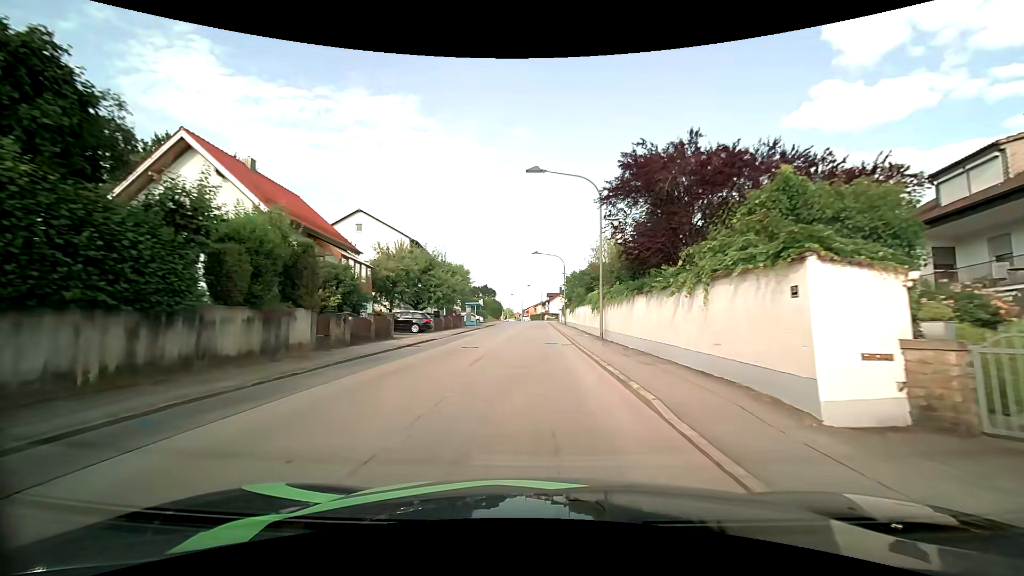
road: unclassified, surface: asphalt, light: Day
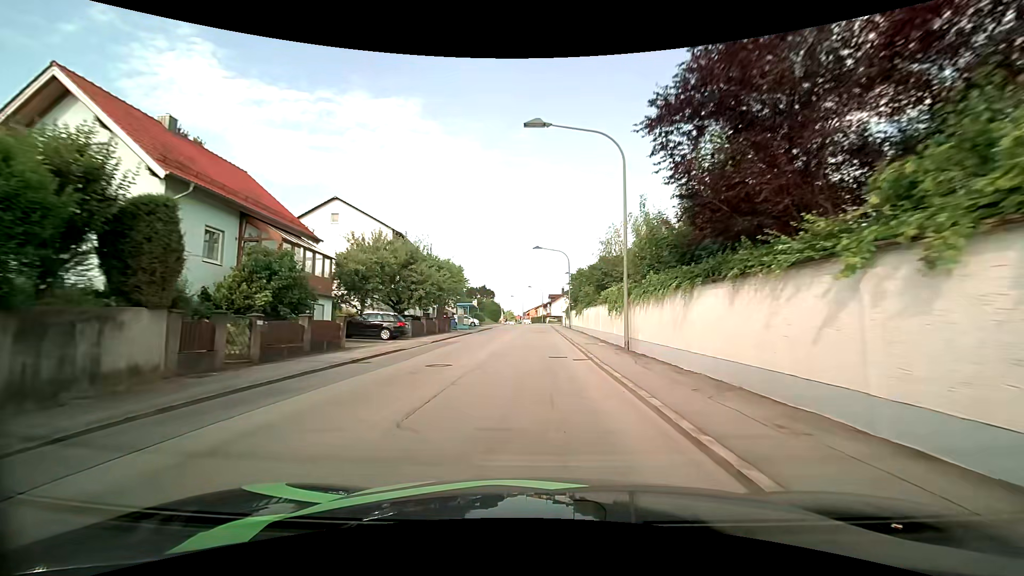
(0.0, +6.9) m; 0°
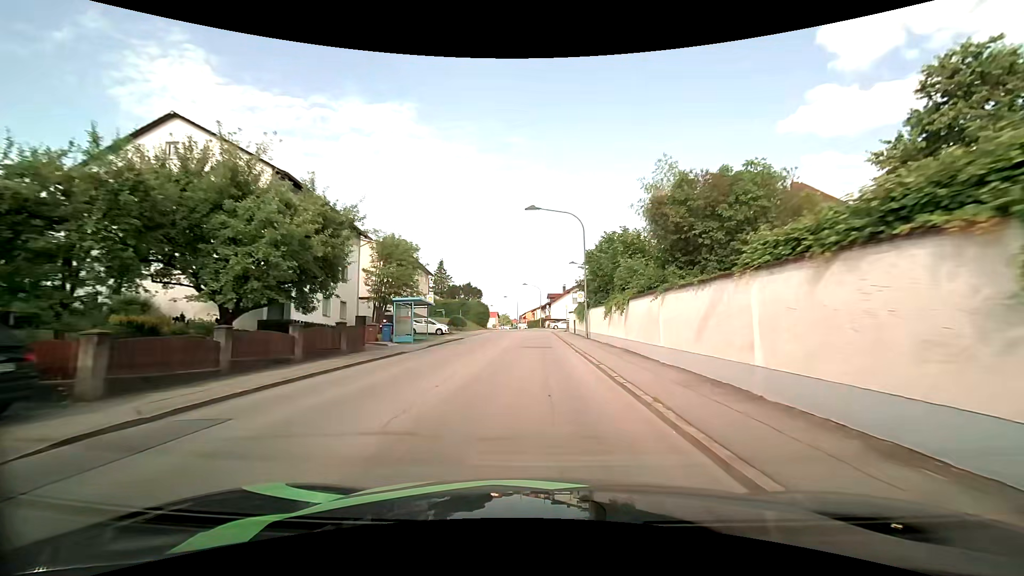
(0.0, +21.1) m; 0°
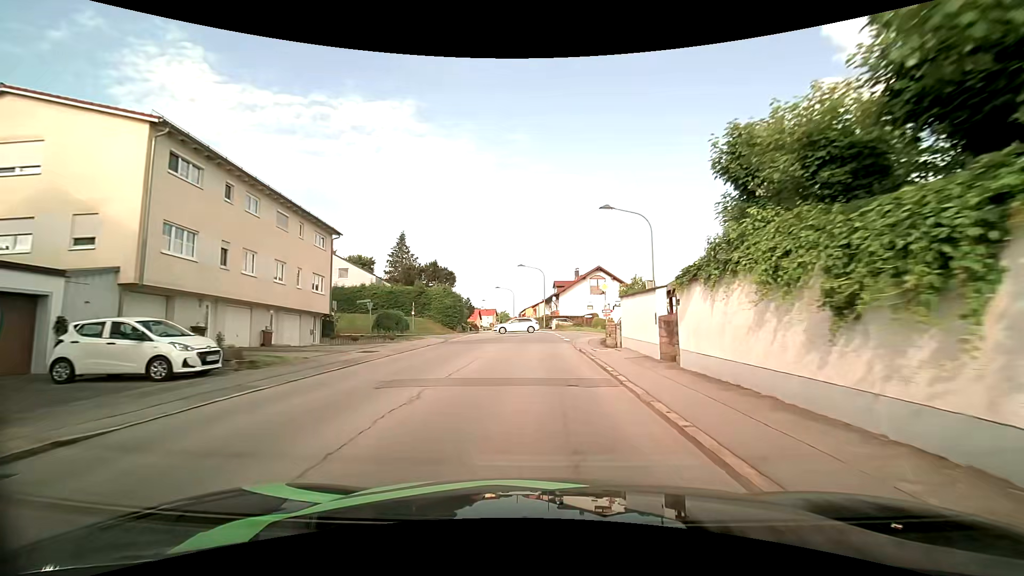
(+0.1, +33.1) m; 0°
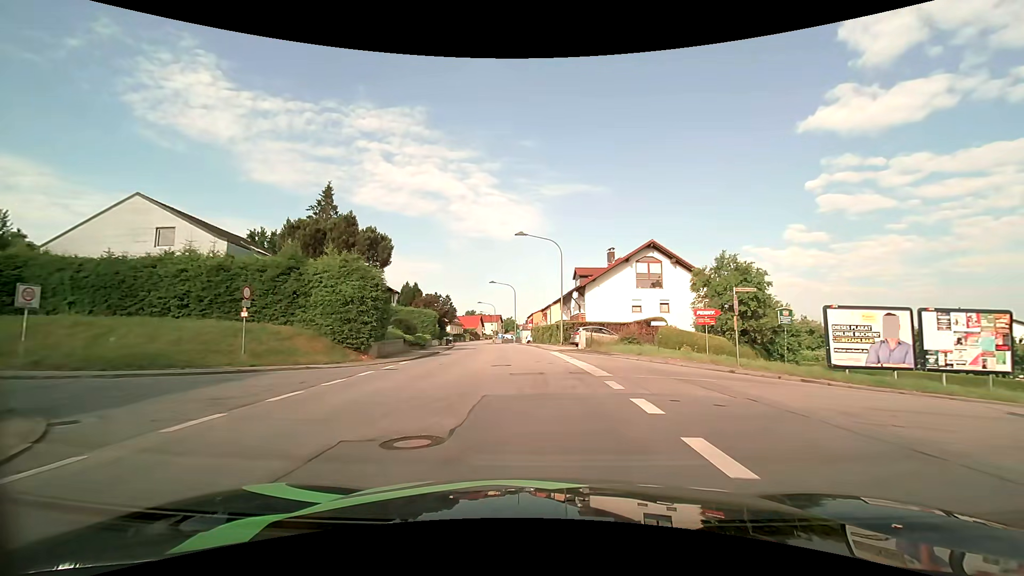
(-0.4, +30.9) m; -2°
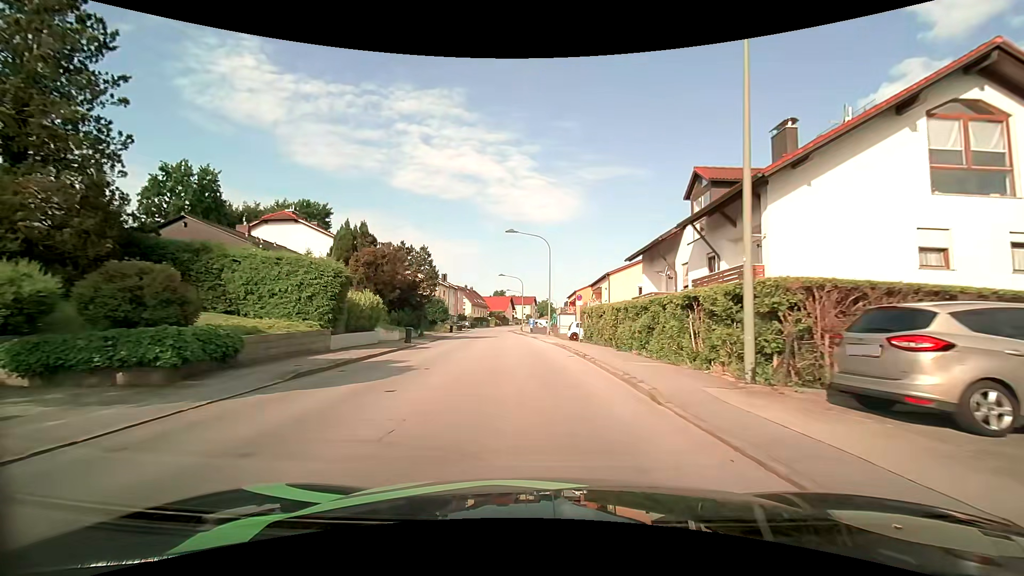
(-0.9, +31.4) m; -4°
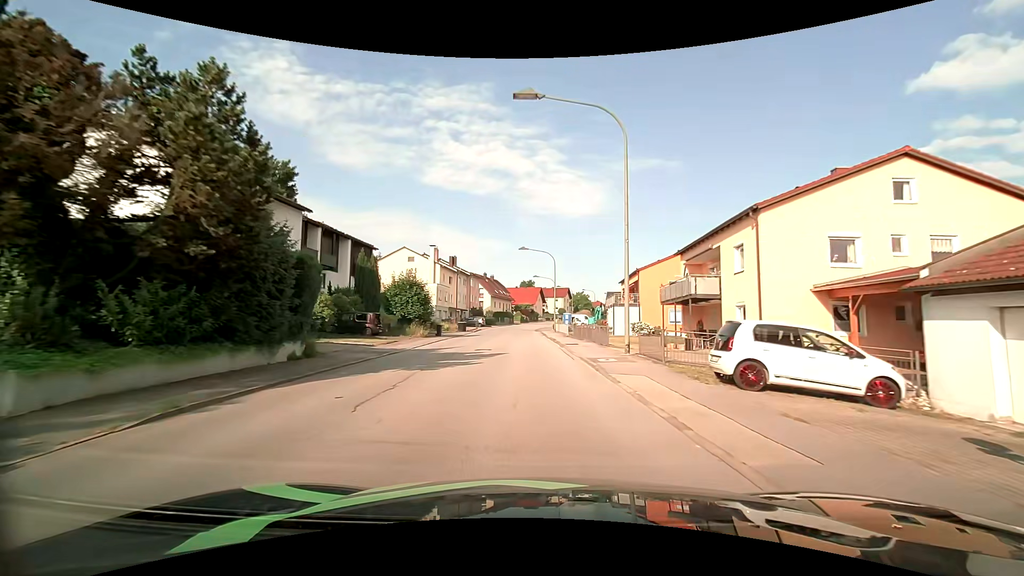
(-0.8, +26.5) m; -4°
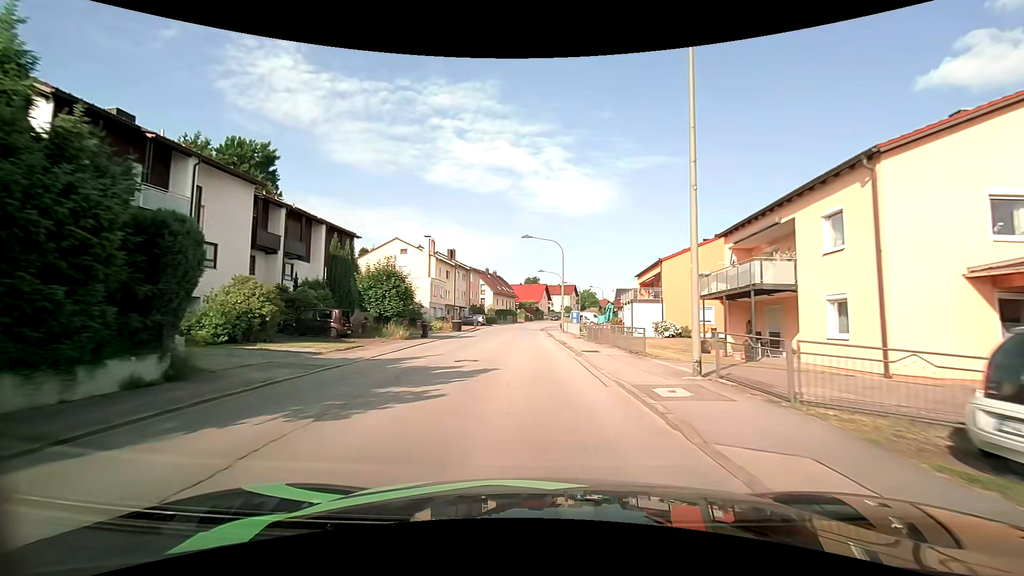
(0.0, +6.8) m; 0°
